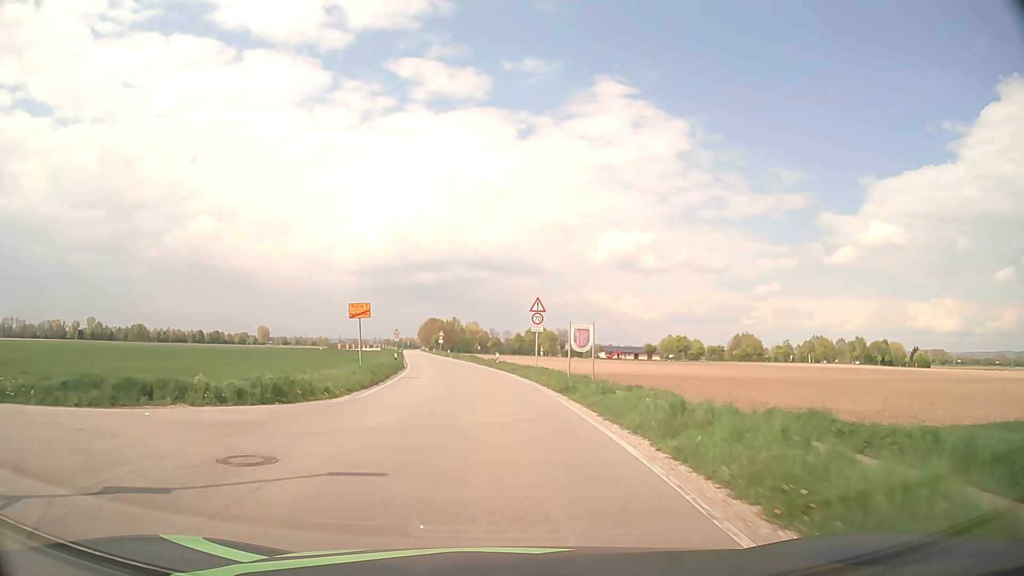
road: secondary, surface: asphalt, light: Day
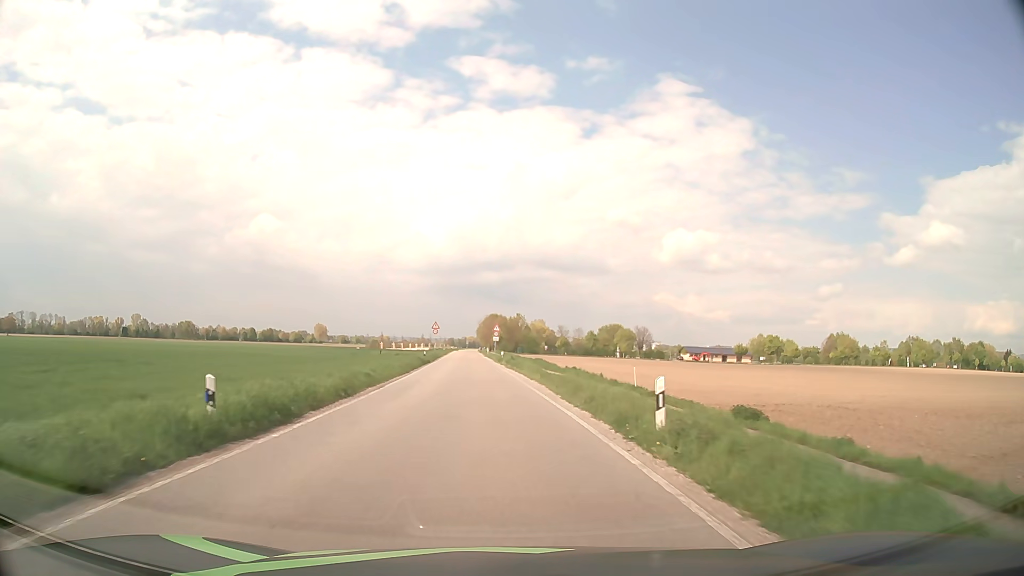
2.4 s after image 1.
(-1.5, +34.7) m; -5°
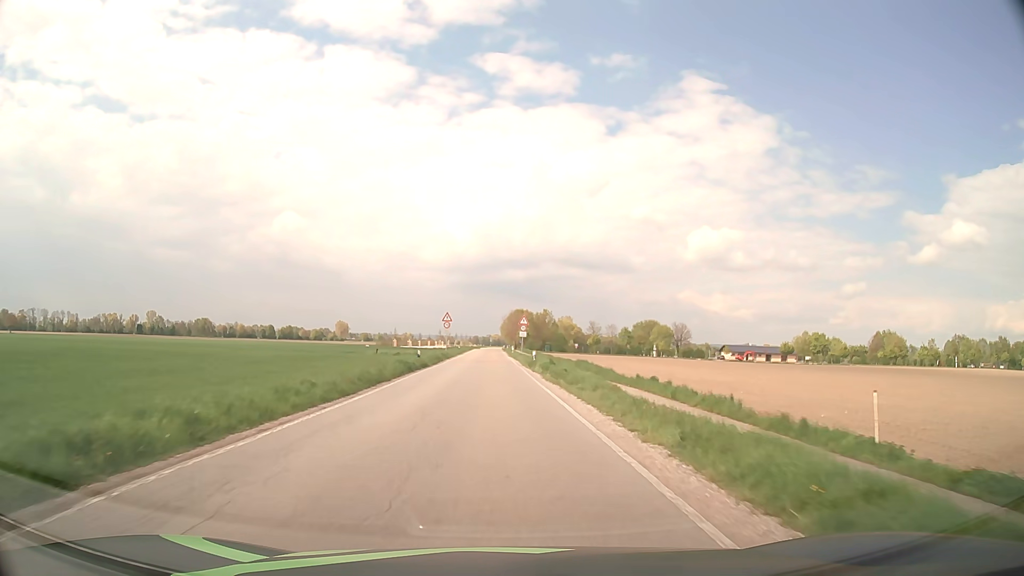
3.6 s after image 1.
(-0.4, +19.3) m; -2°
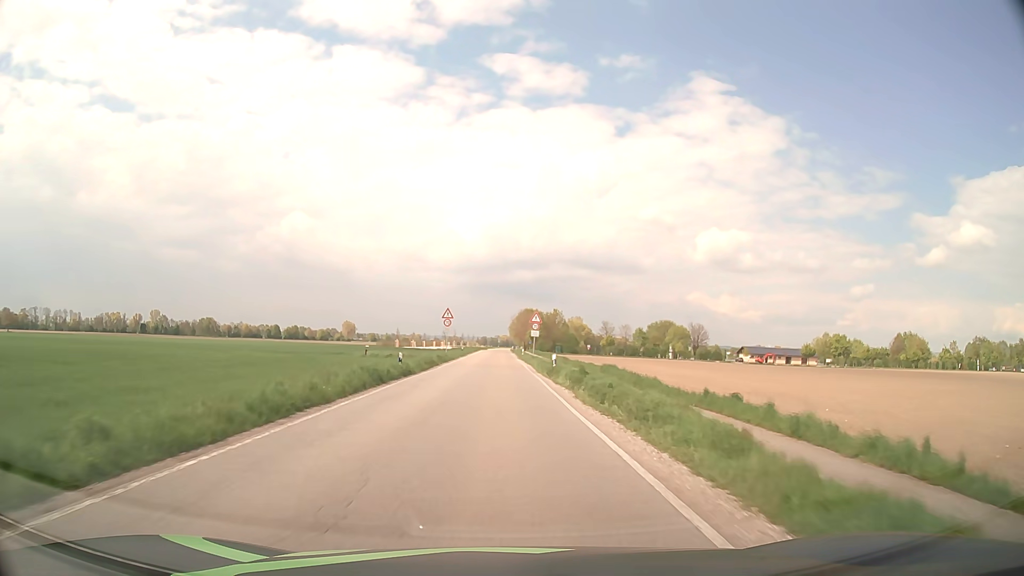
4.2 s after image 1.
(-0.1, +10.0) m; -1°
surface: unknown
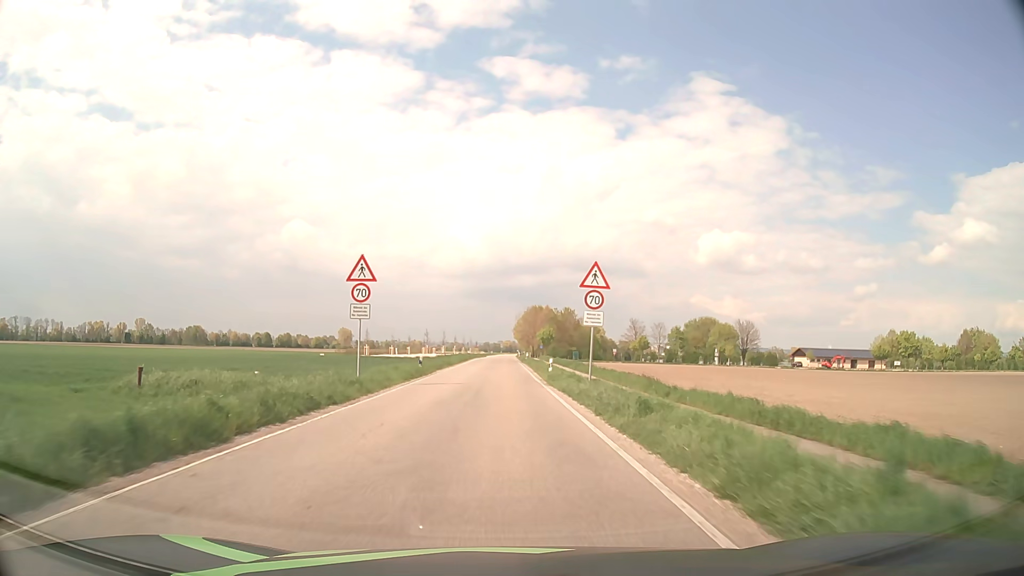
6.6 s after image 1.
(-0.2, +40.9) m; 0°
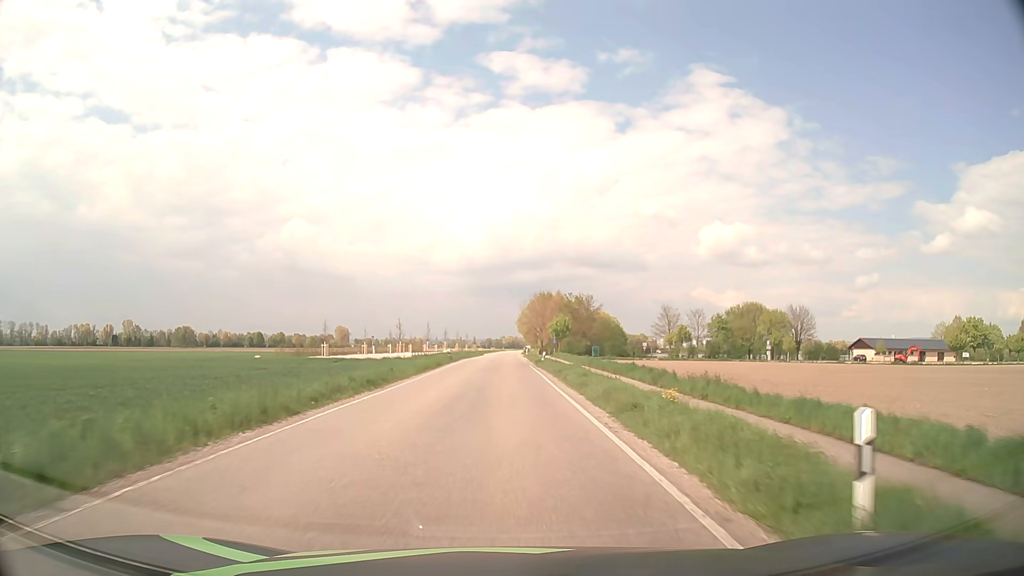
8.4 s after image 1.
(0.0, +31.3) m; 0°
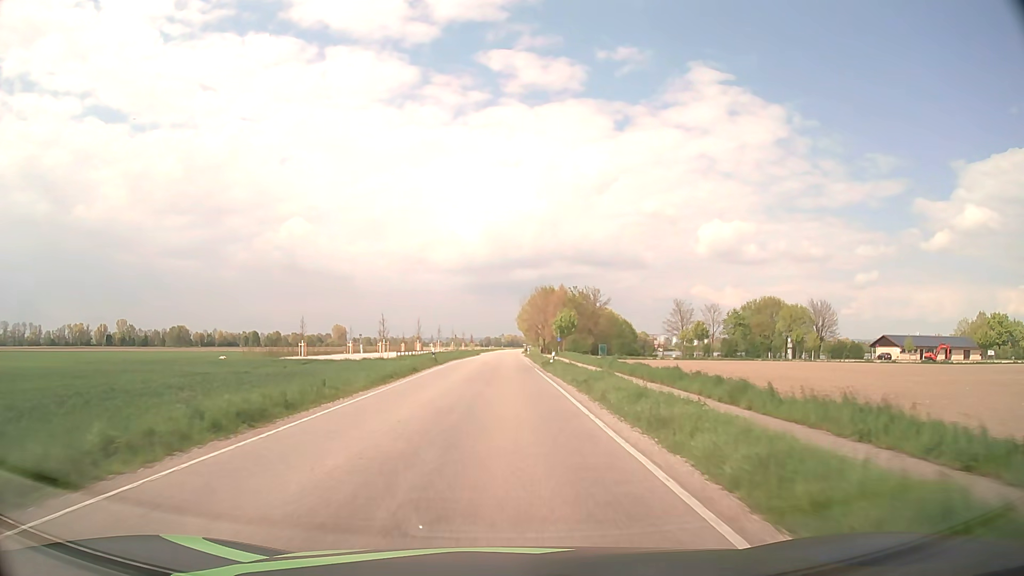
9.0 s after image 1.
(0.0, +10.5) m; 0°
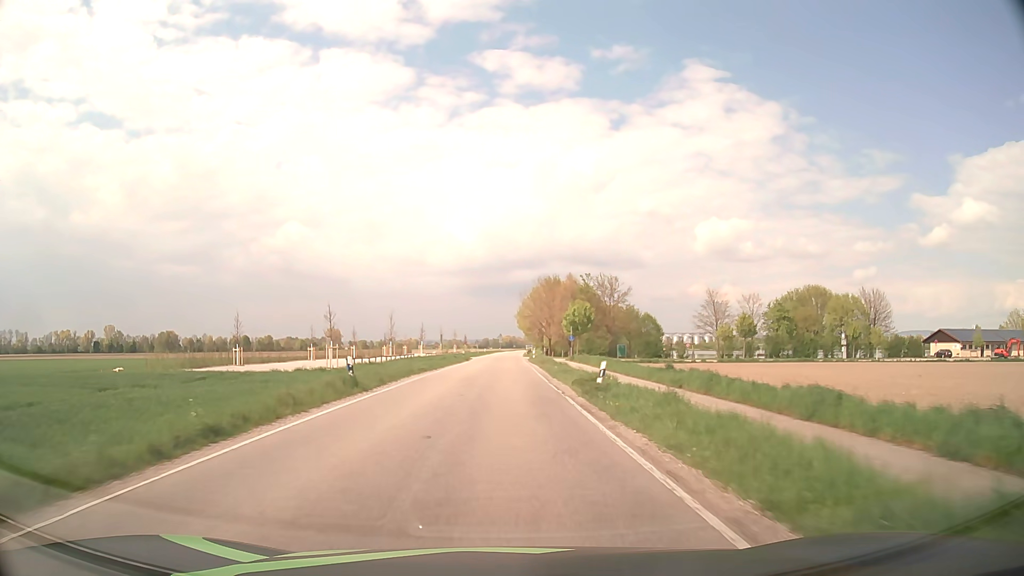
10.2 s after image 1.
(0.0, +21.2) m; 0°
(0, +10) (0, +20) (0, +30) (0, +40) (0, +50) (0, +60) (0, +70) (0, +80) (0, +90) (0, +100) m
